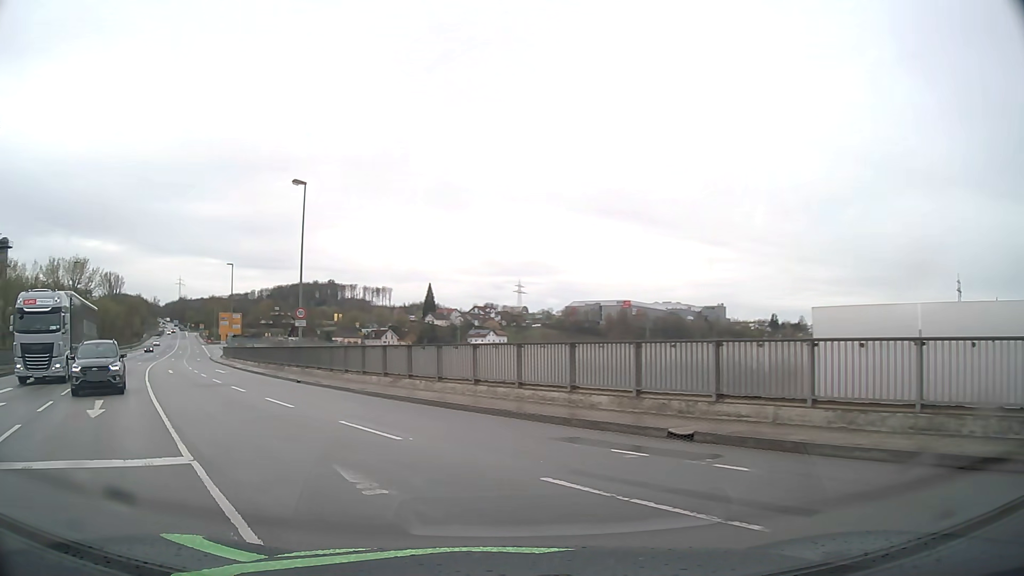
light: Day
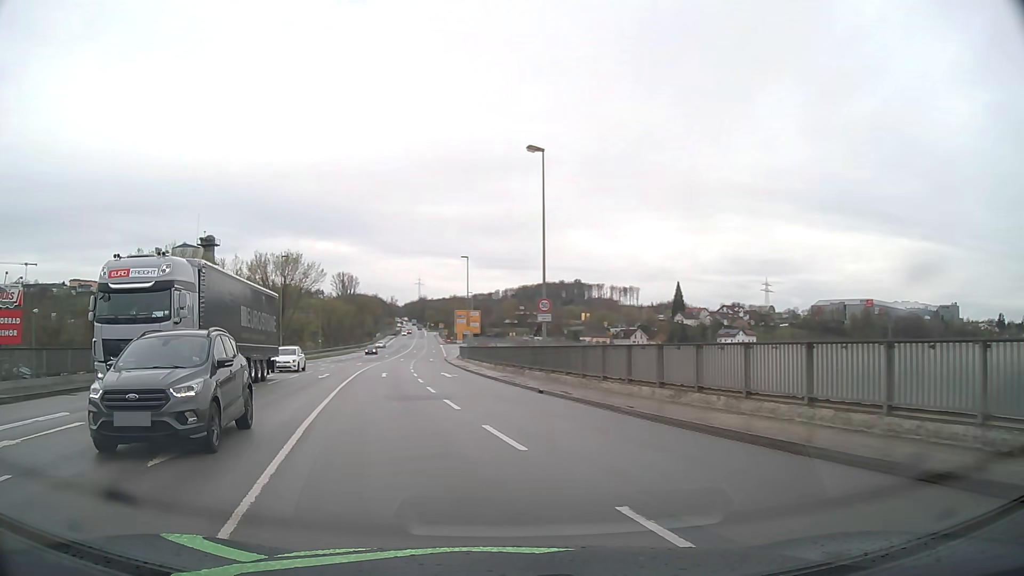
(-1.3, +6.5) m; -22°
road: primary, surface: asphalt
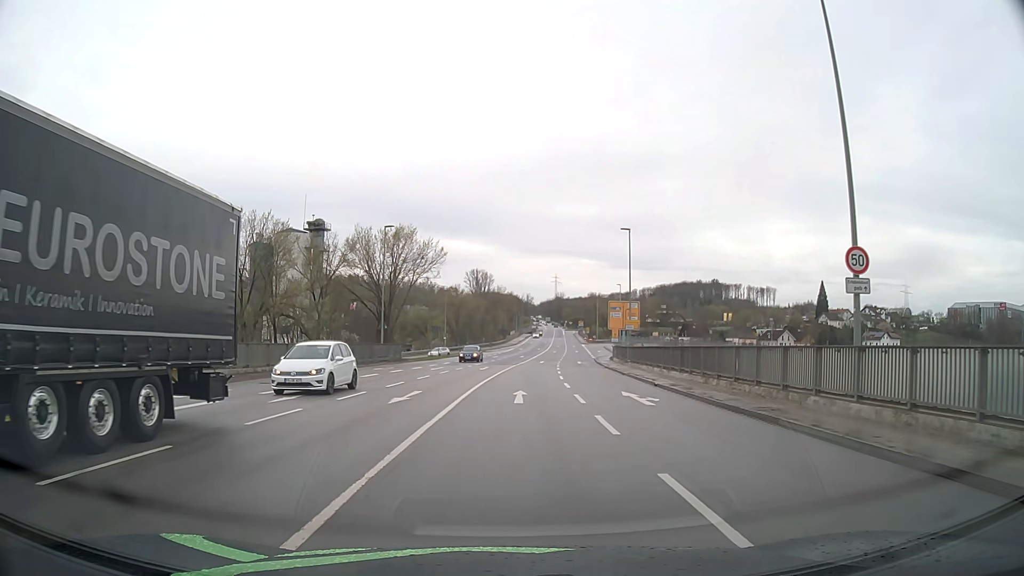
(-2.8, +16.2) m; -13°
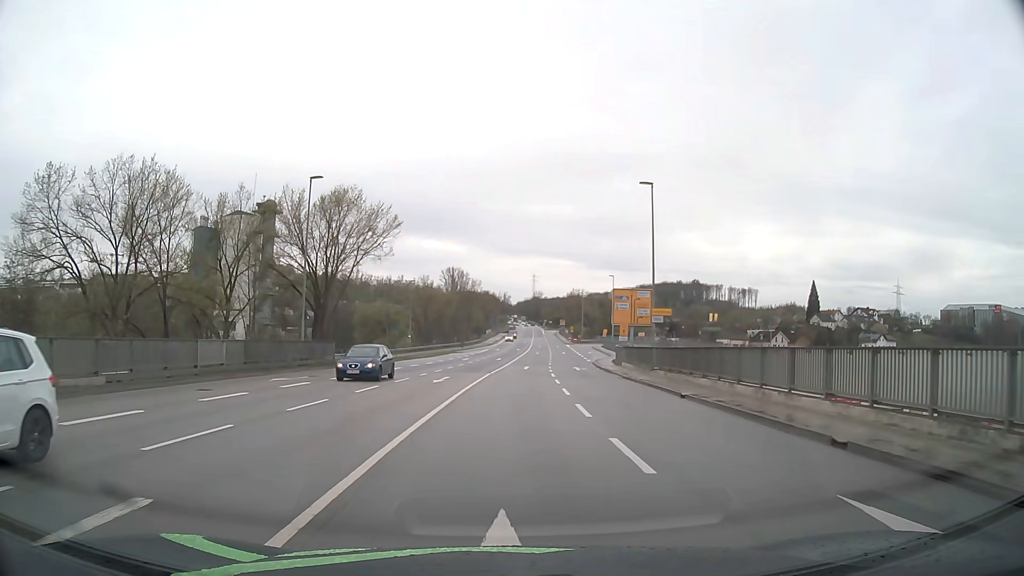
(+0.3, +15.5) m; +2°
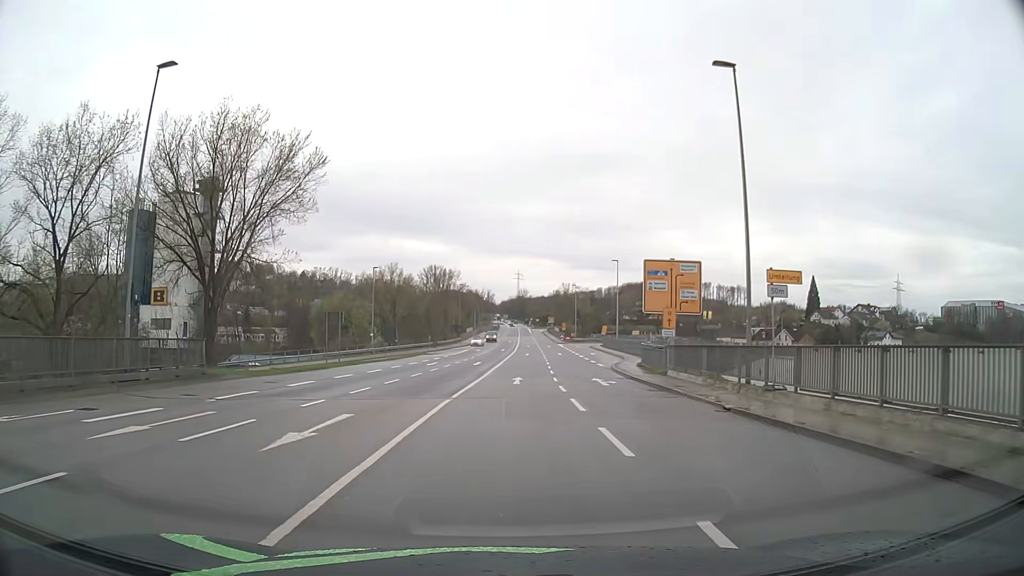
(+0.2, +16.9) m; +1°
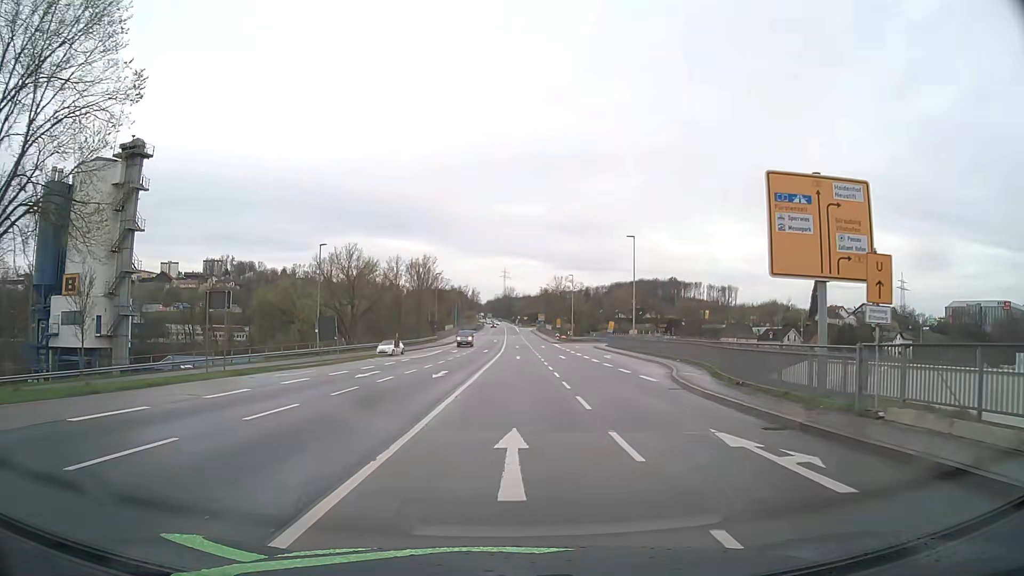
(+0.1, +18.4) m; +1°
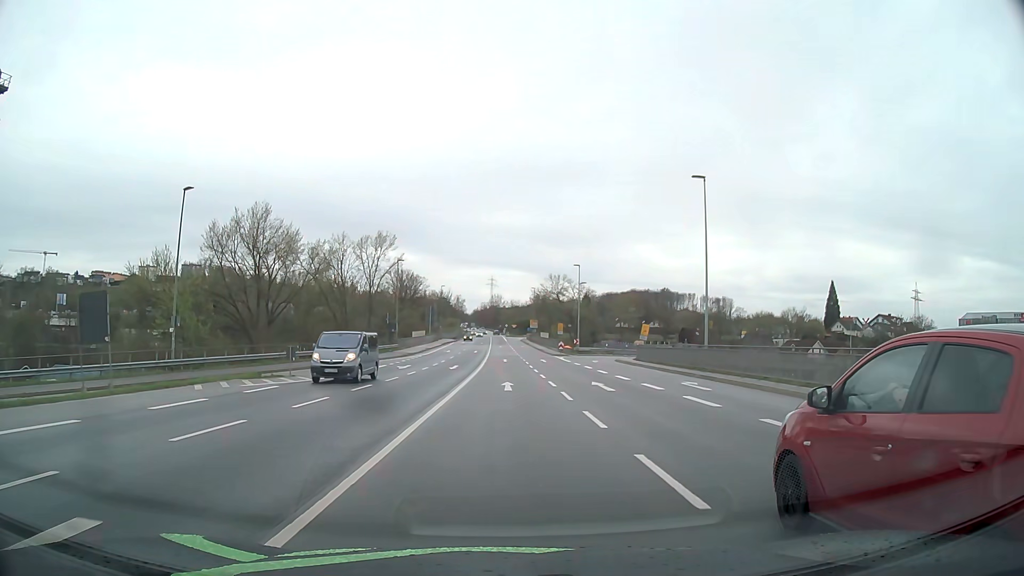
(+0.4, +26.6) m; +1°
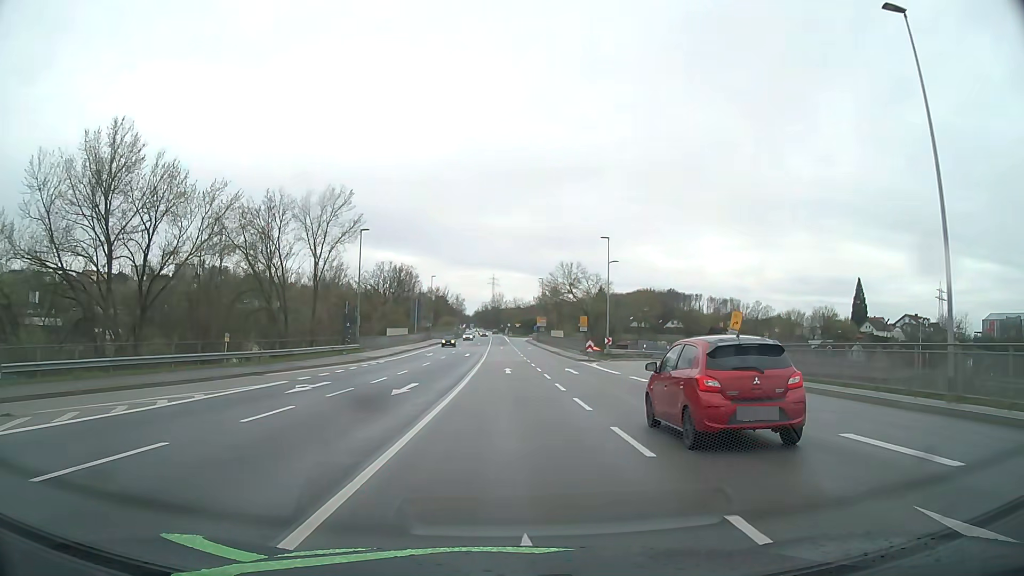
(+0.1, +21.5) m; 0°
(0, +10) (0, +20) (0, +30) (0, +40) (0, +50) (0, +60) (0, +70) (-1, +80) (-1, +90) (-1, +100) m
